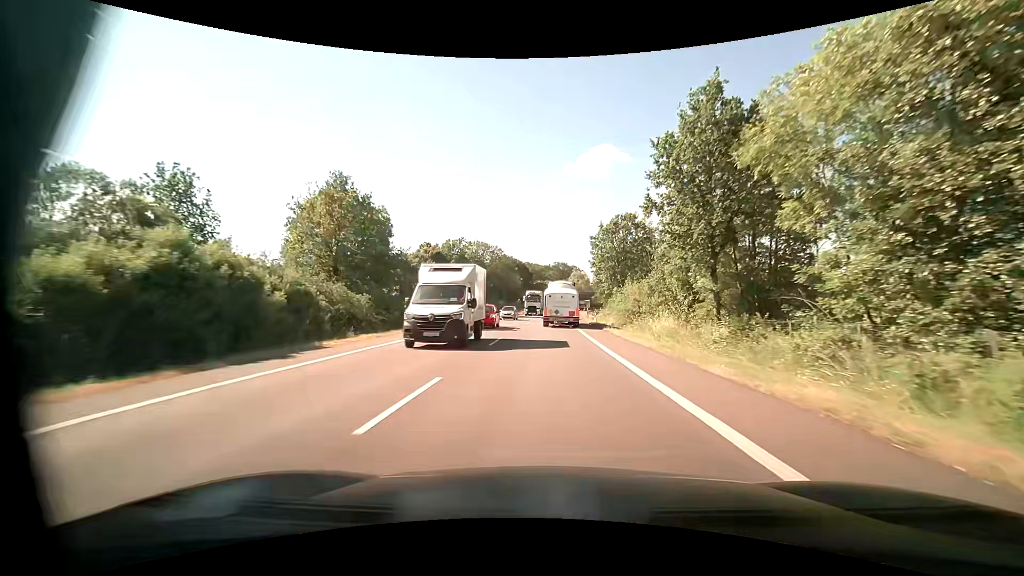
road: primary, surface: asphalt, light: Day
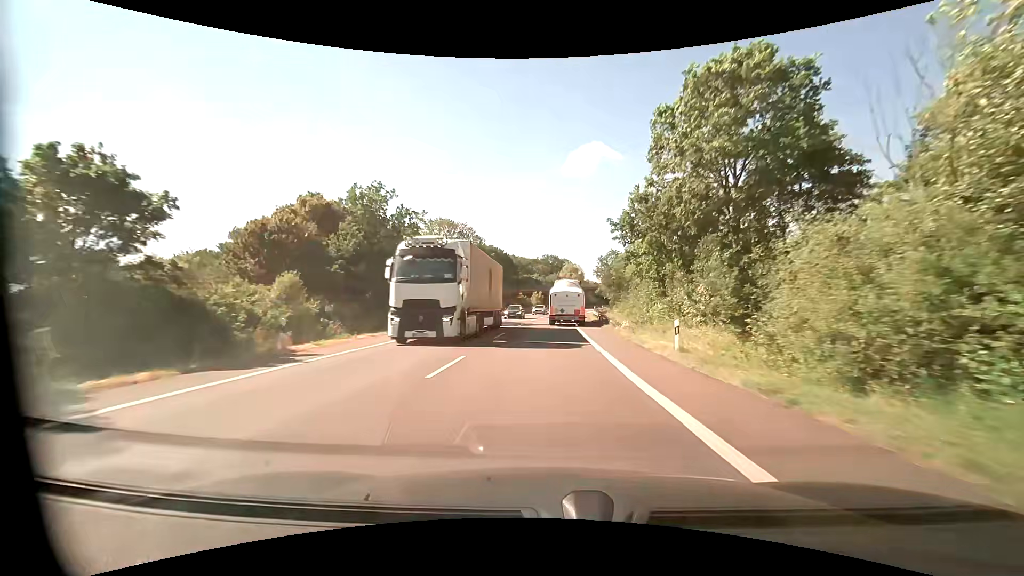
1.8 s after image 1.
(+0.2, +32.4) m; +1°
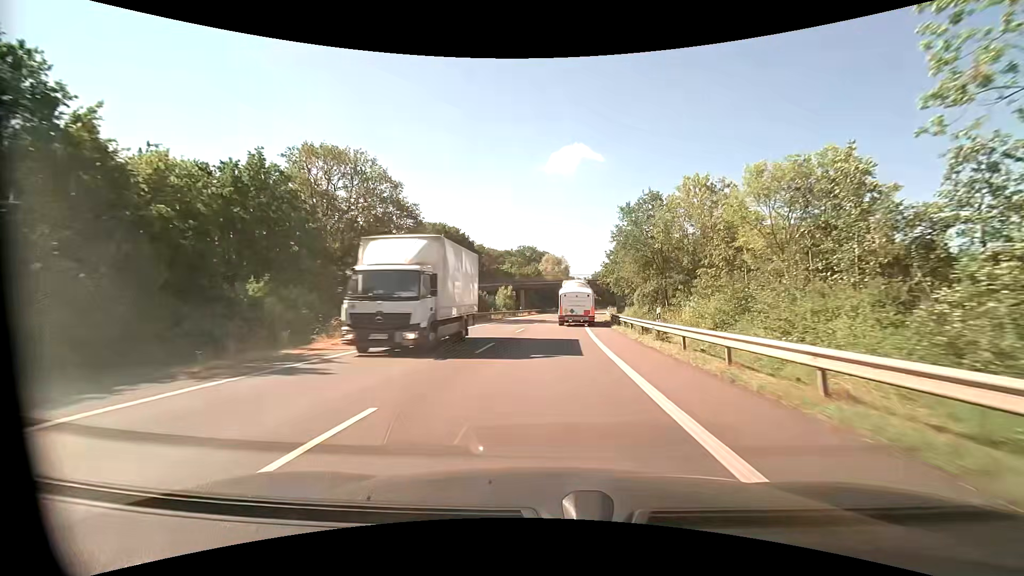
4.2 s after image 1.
(+0.7, +43.5) m; +2°
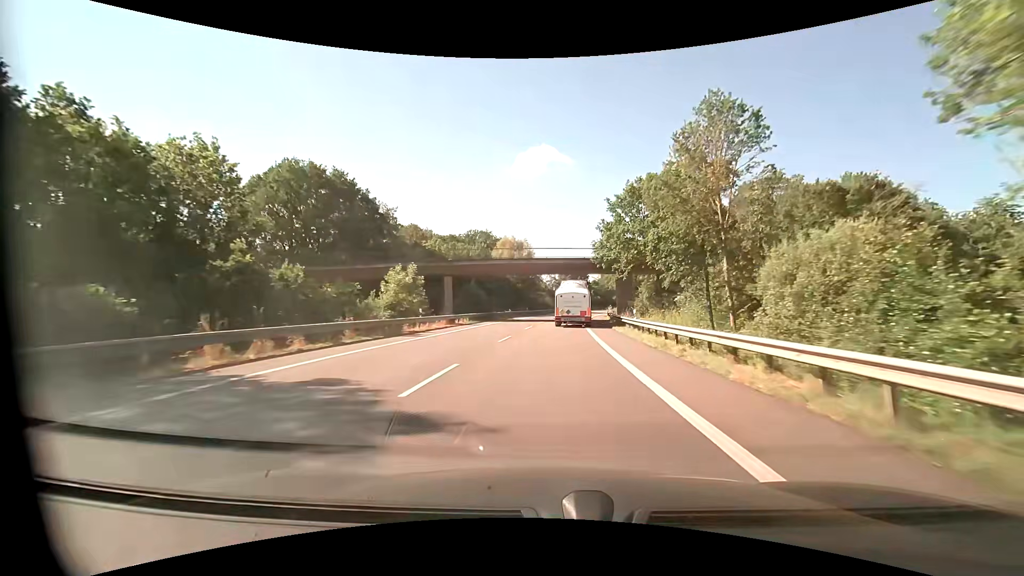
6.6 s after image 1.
(+1.8, +43.8) m; +4°
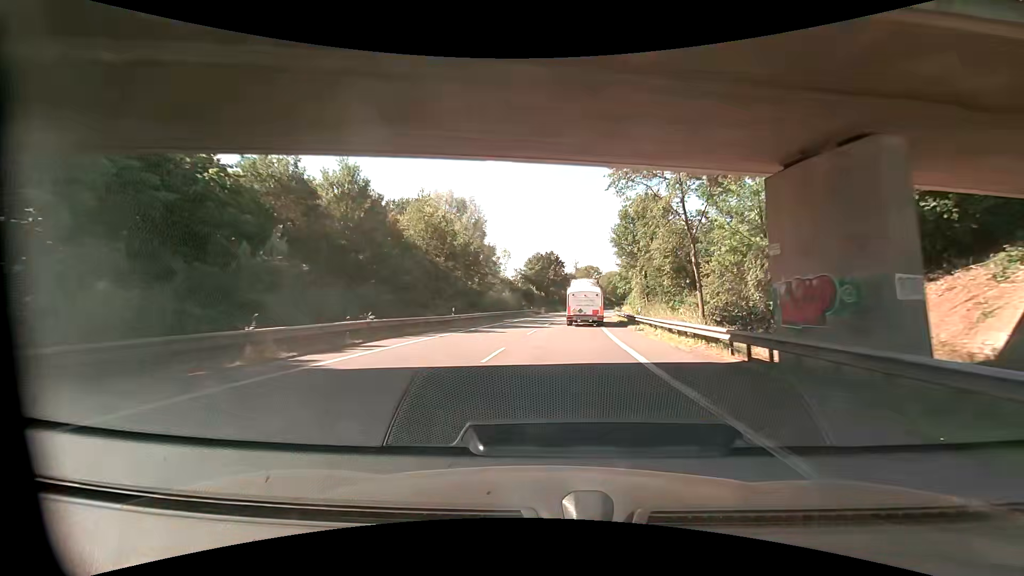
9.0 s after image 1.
(+1.2, +44.0) m; +3°
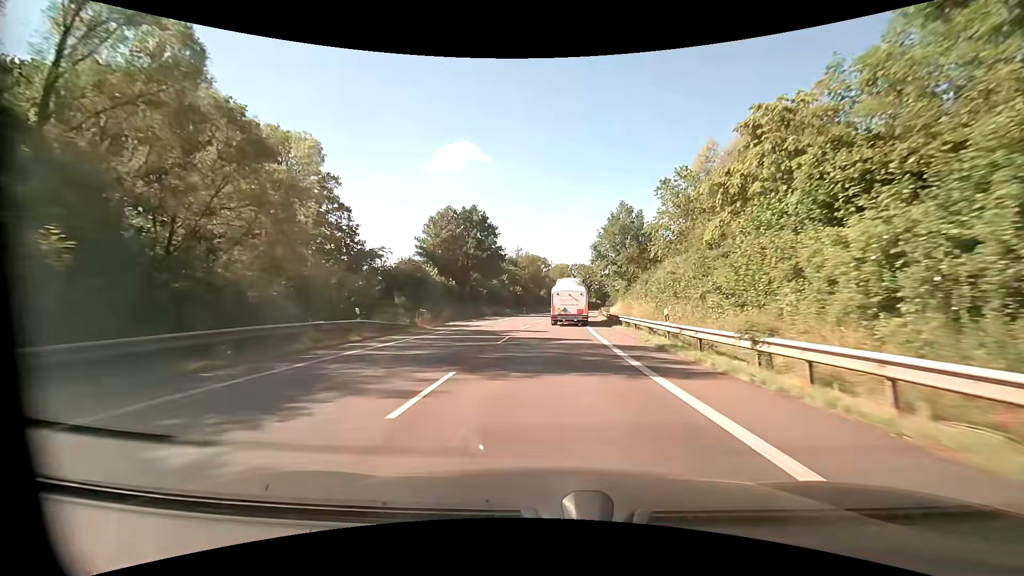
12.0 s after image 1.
(+3.7, +54.7) m; +7°
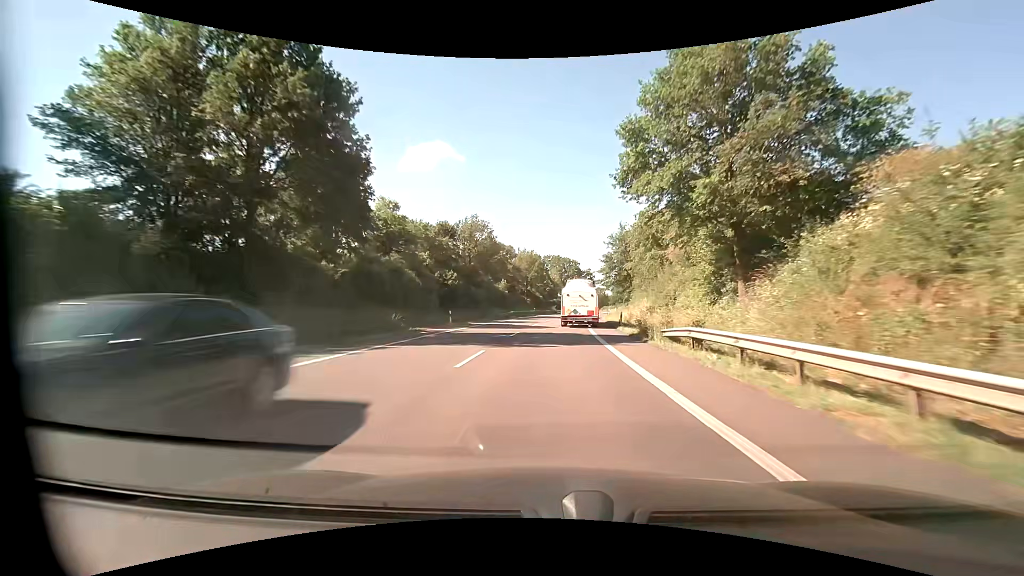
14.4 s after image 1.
(+1.4, +43.9) m; +3°
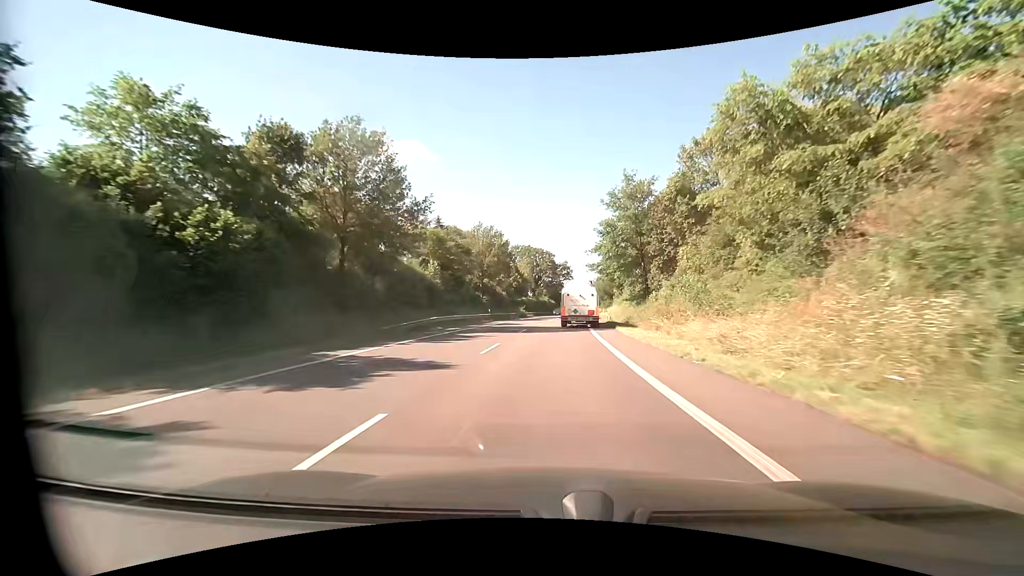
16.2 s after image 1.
(+1.0, +32.9) m; +3°
(0, +10) (0, +20) (+1, +30) (+1, +40) (+2, +50) (+3, +60) (+4, +70) (+5, +80) (+6, +90) (+7, +100) m
